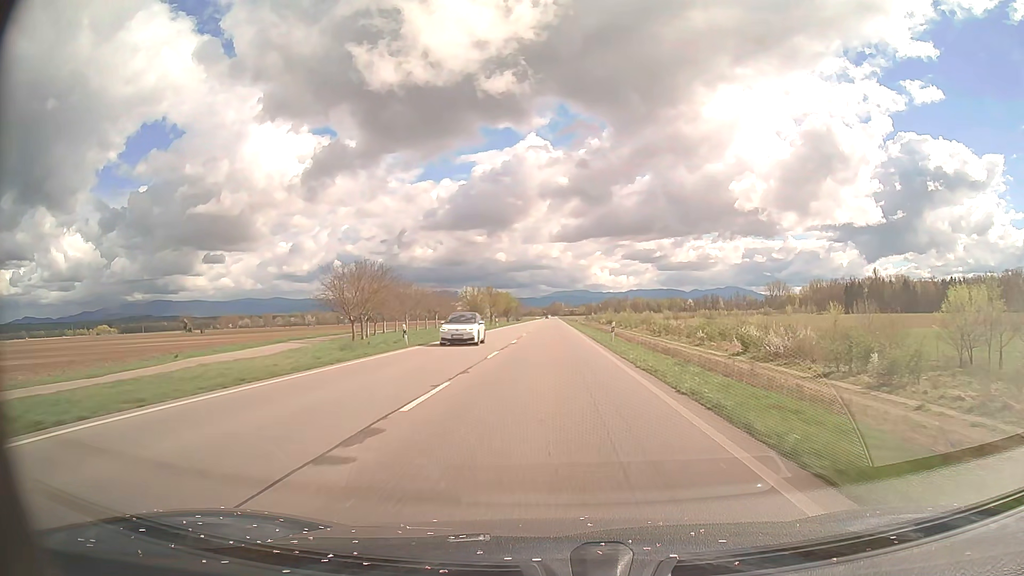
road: primary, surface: asphalt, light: Day
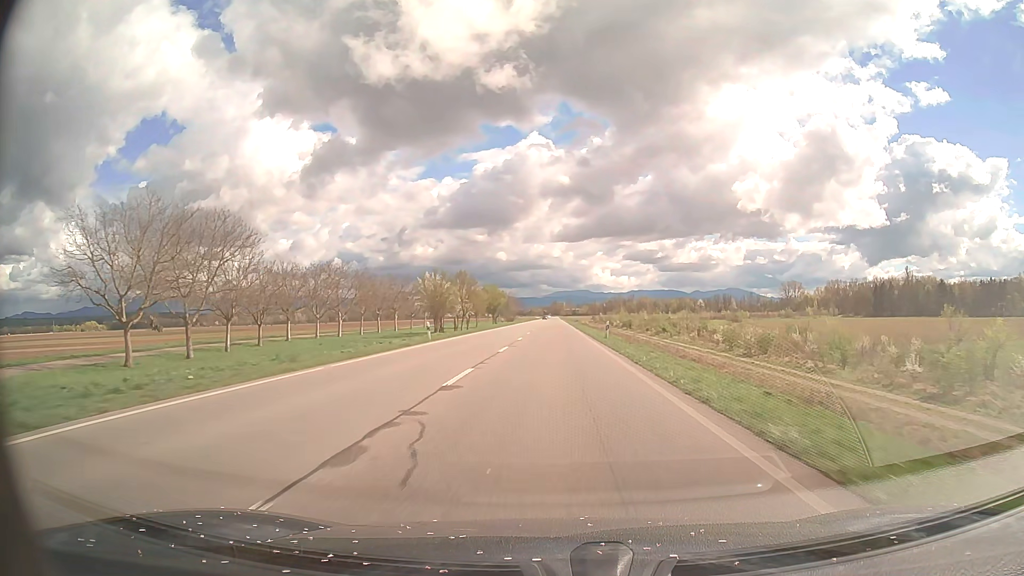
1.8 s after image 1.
(-0.1, +45.1) m; 0°
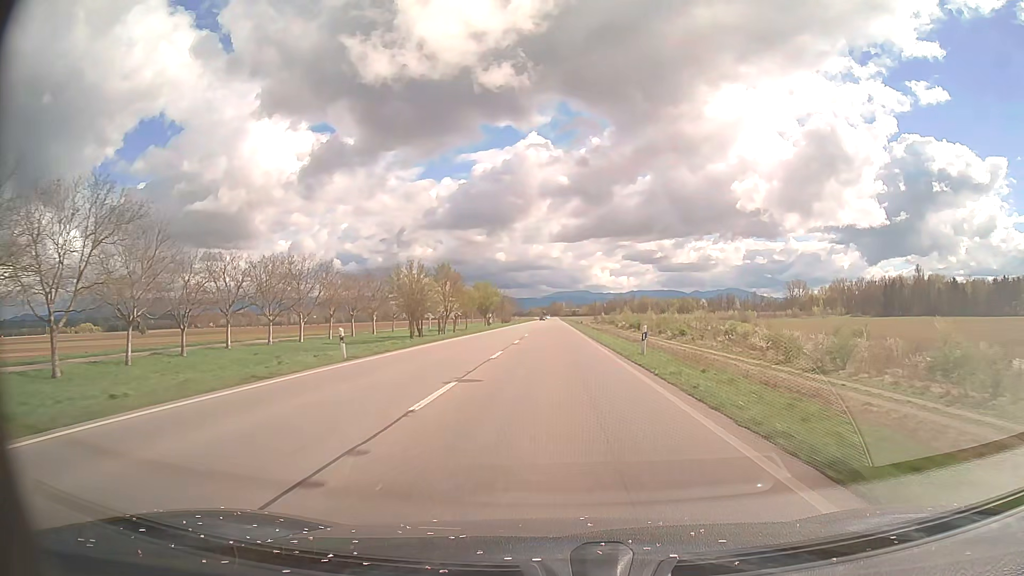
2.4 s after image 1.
(0.0, +15.0) m; 0°
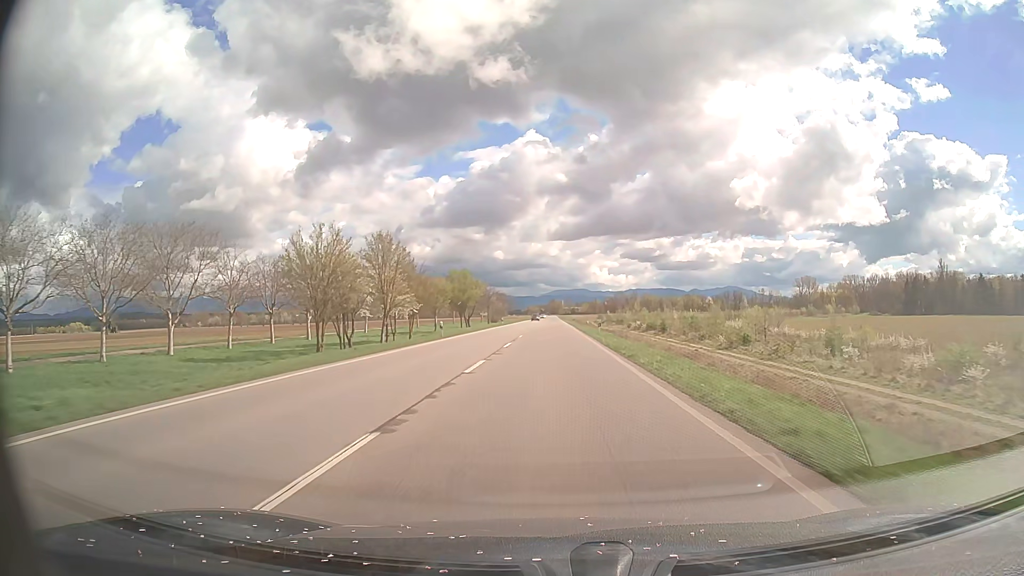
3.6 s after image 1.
(0.0, +30.1) m; 0°
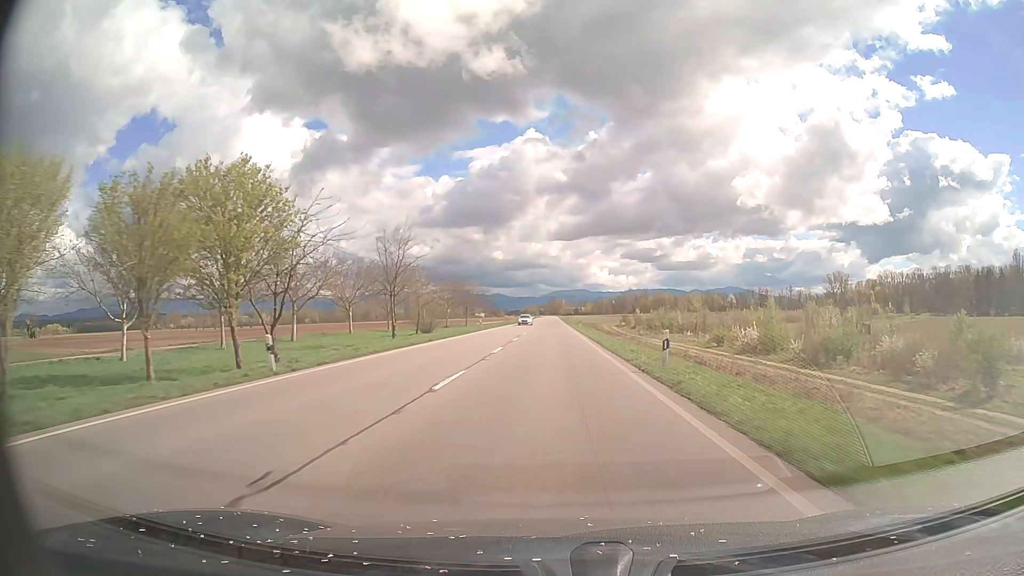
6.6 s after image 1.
(0.0, +75.2) m; 0°
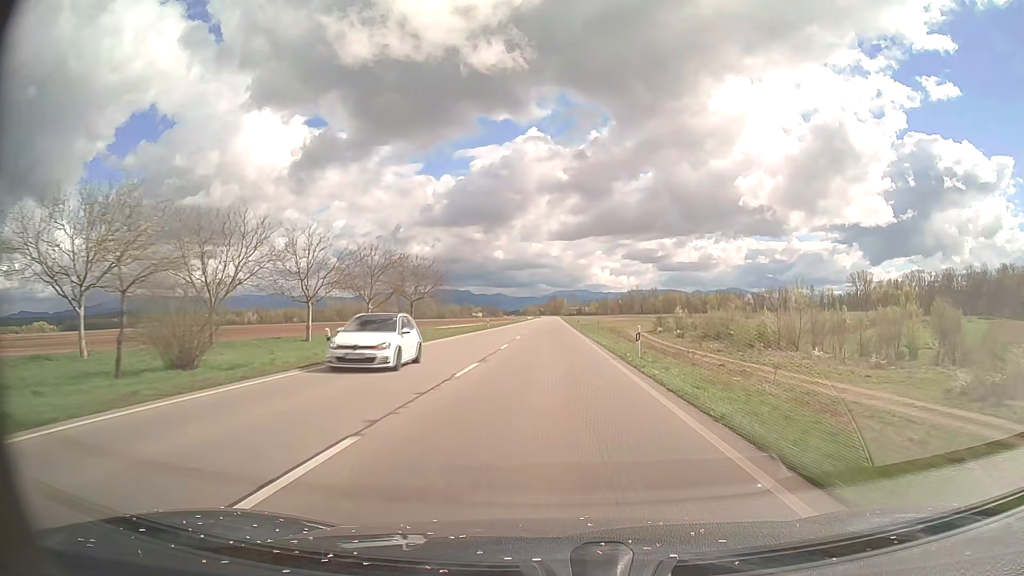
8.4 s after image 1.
(0.0, +45.1) m; 0°
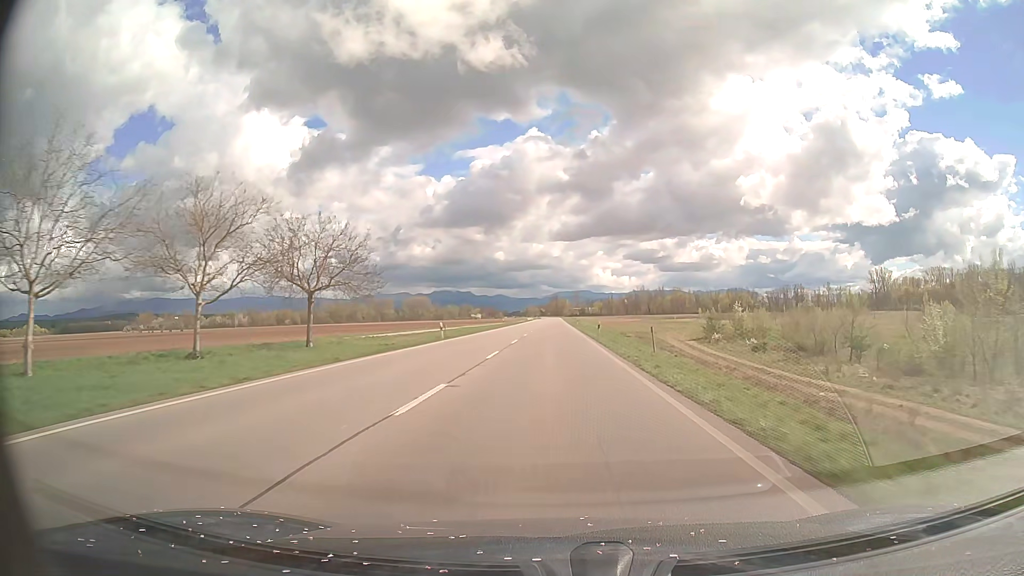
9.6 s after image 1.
(0.0, +30.1) m; 0°
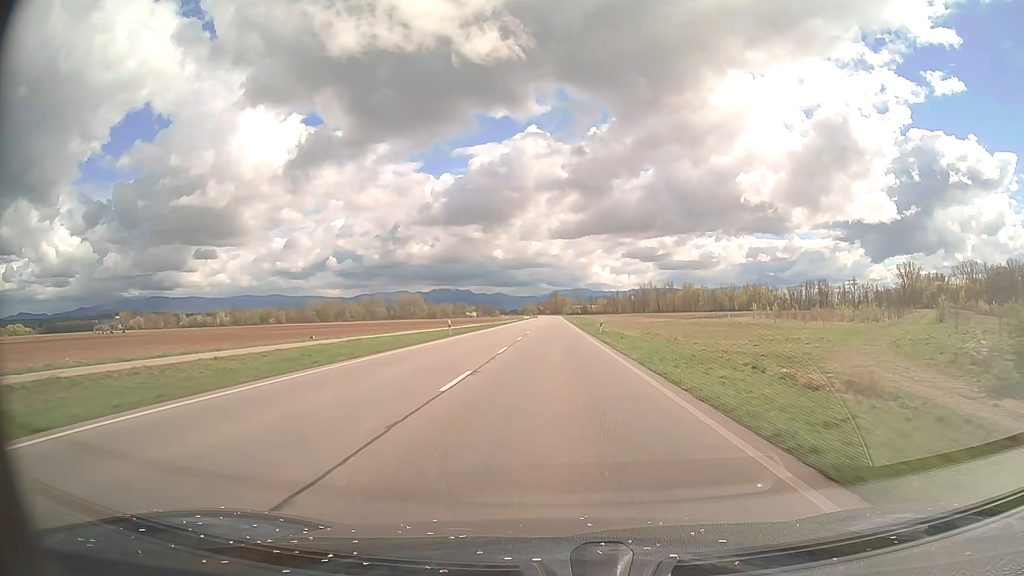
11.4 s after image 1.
(0.0, +45.1) m; 0°
(0, +10) (0, +20) (0, +30) (0, +40) (0, +50) (0, +60) (0, +70) (0, +80) (0, +90) (0, +100) m
